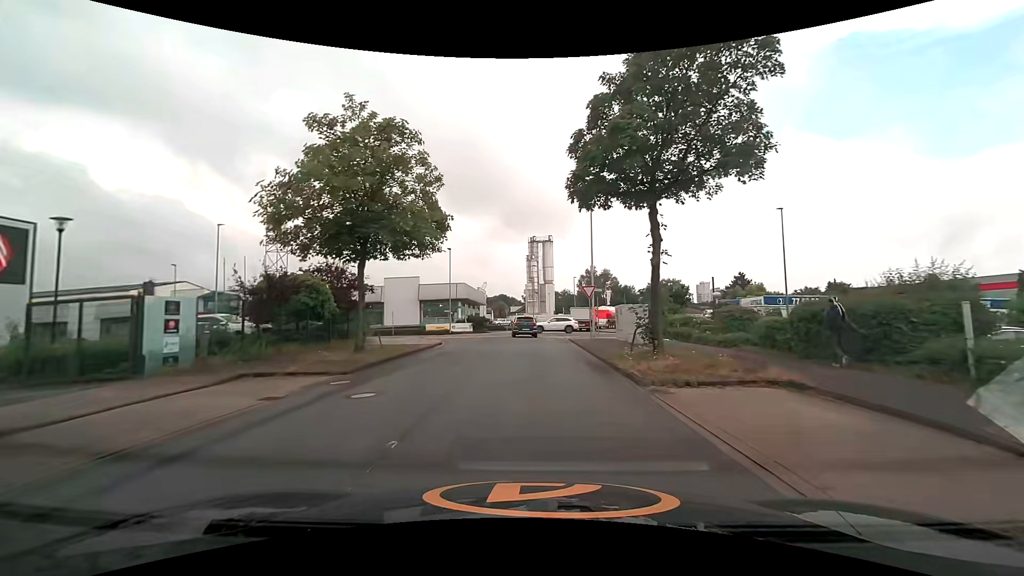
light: Day
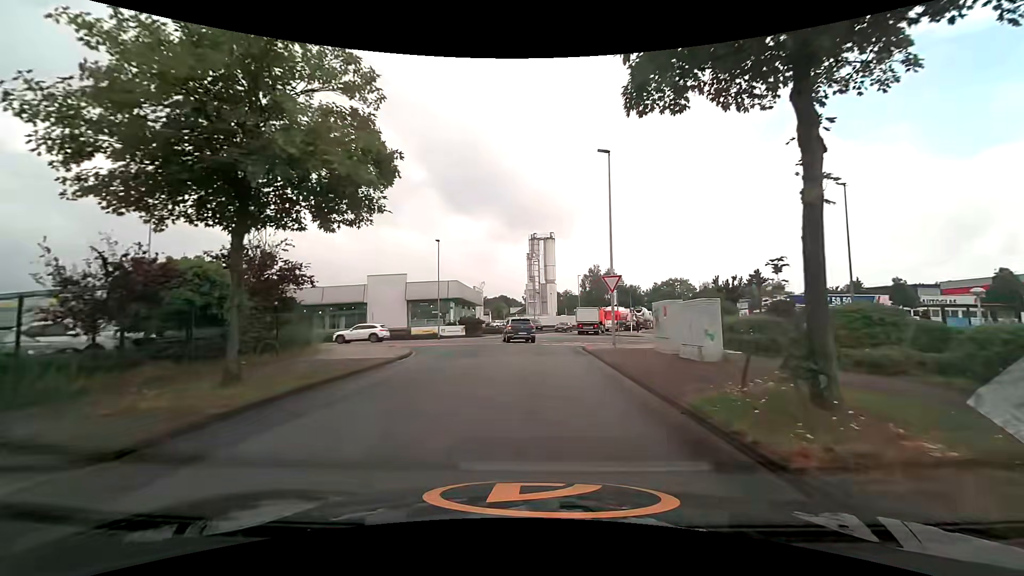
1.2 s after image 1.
(0.0, +7.7) m; 0°
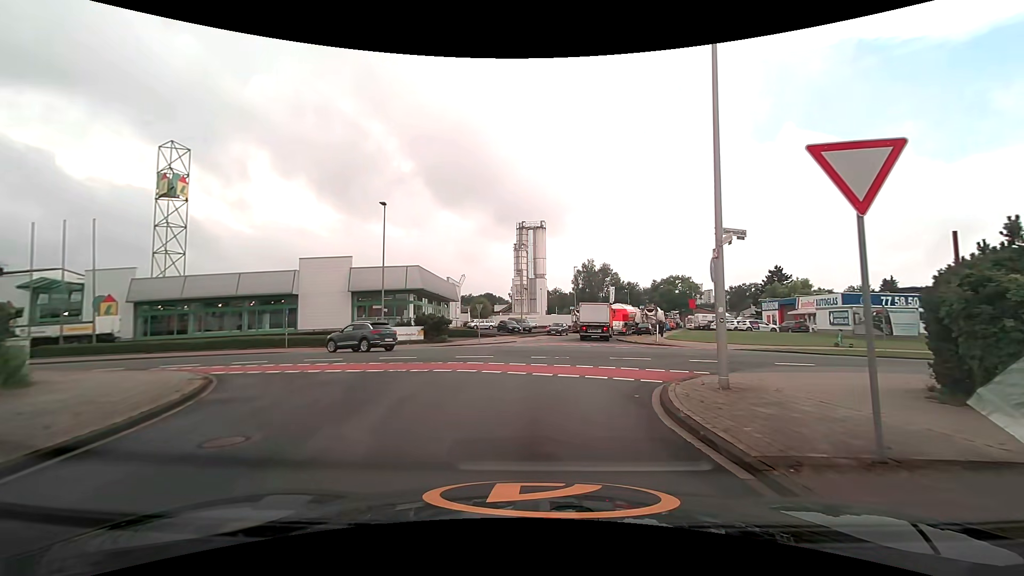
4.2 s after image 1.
(+0.1, +15.6) m; +2°
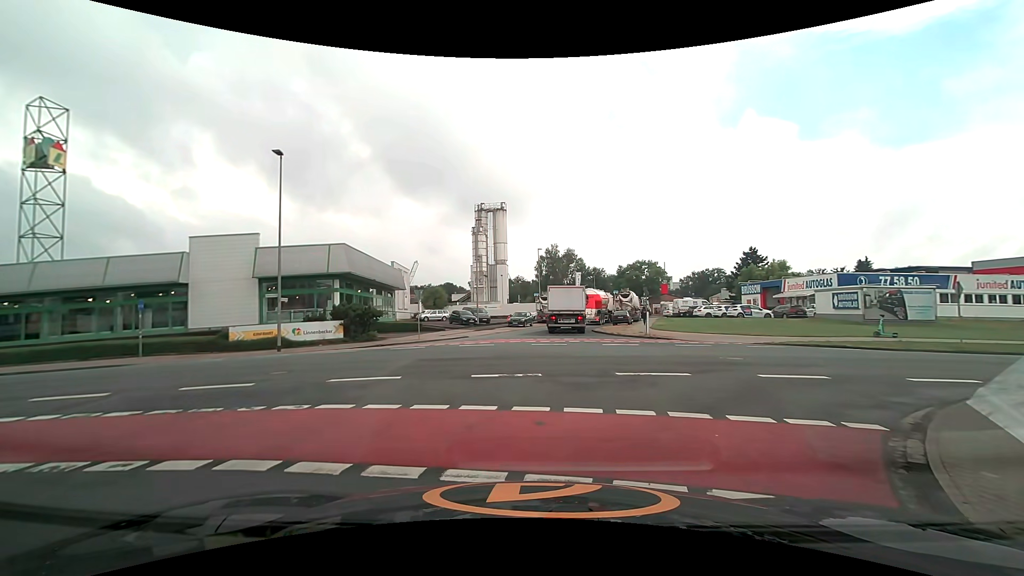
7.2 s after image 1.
(+0.3, +8.8) m; +3°
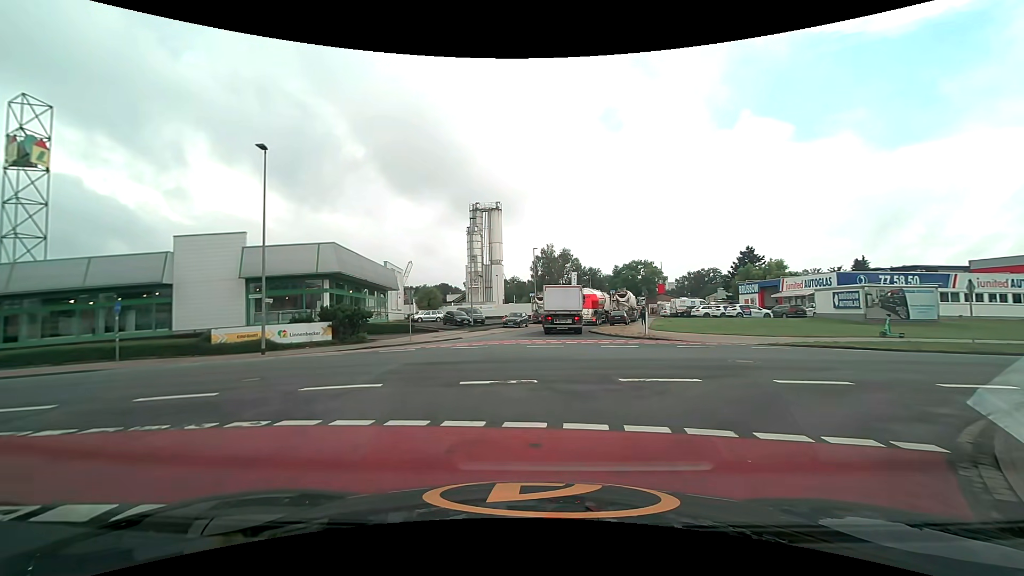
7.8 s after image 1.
(0.0, +0.9) m; +1°
